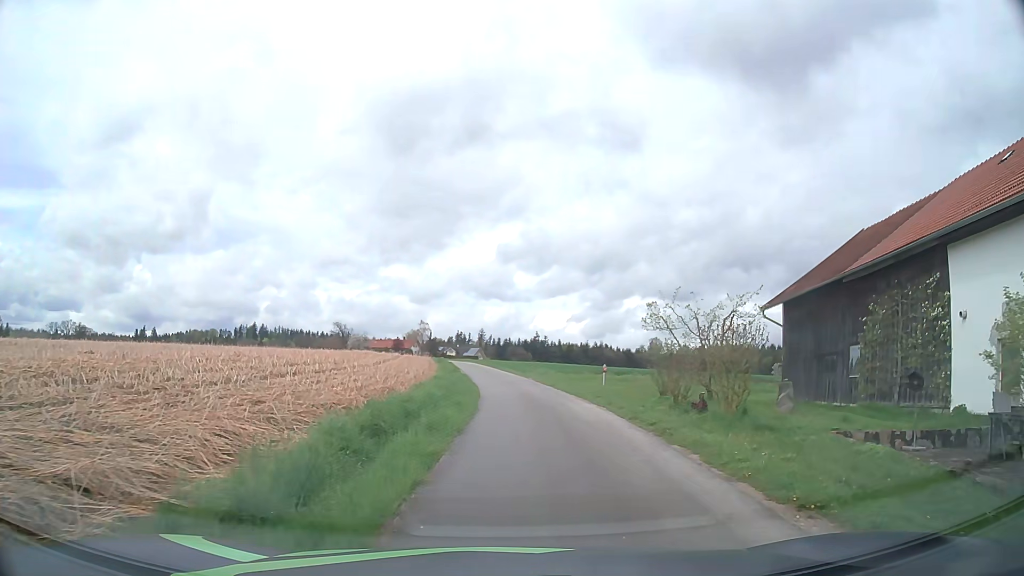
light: Day
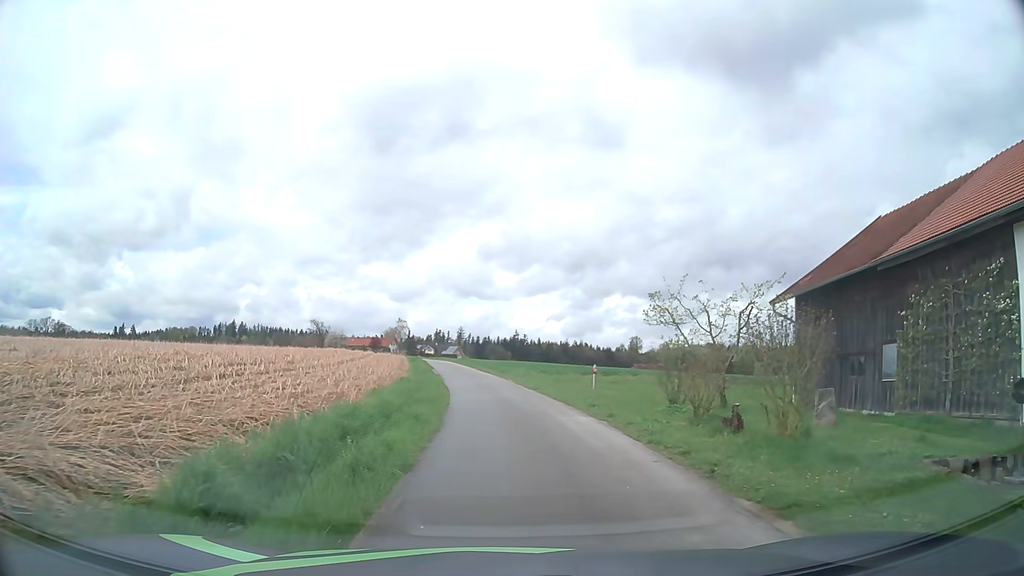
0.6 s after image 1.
(+0.1, +4.0) m; +2°
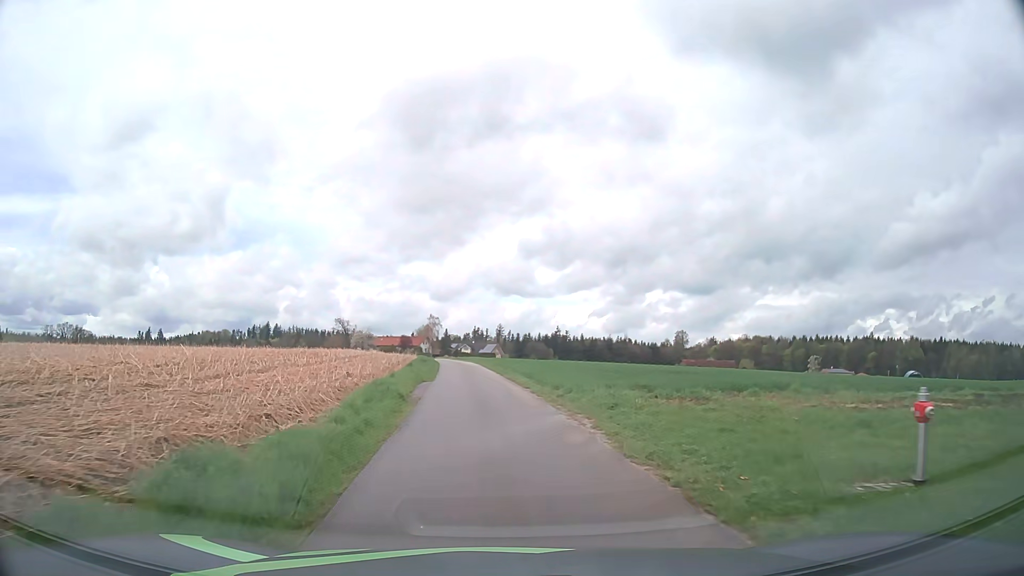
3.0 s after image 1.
(-0.3, +21.5) m; -3°
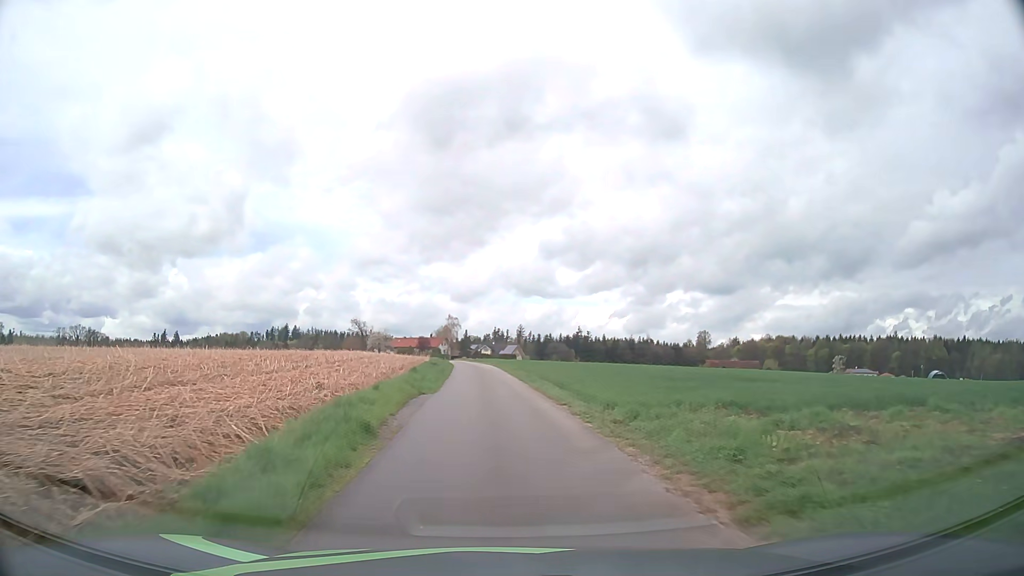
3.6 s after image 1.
(-0.1, +6.6) m; -2°
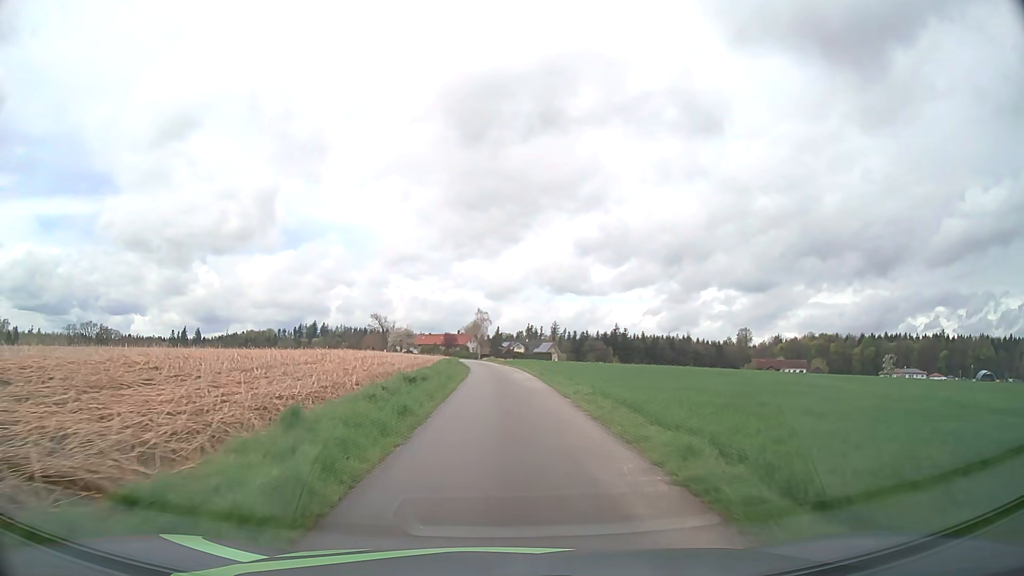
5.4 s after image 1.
(-0.6, +21.6) m; -3°
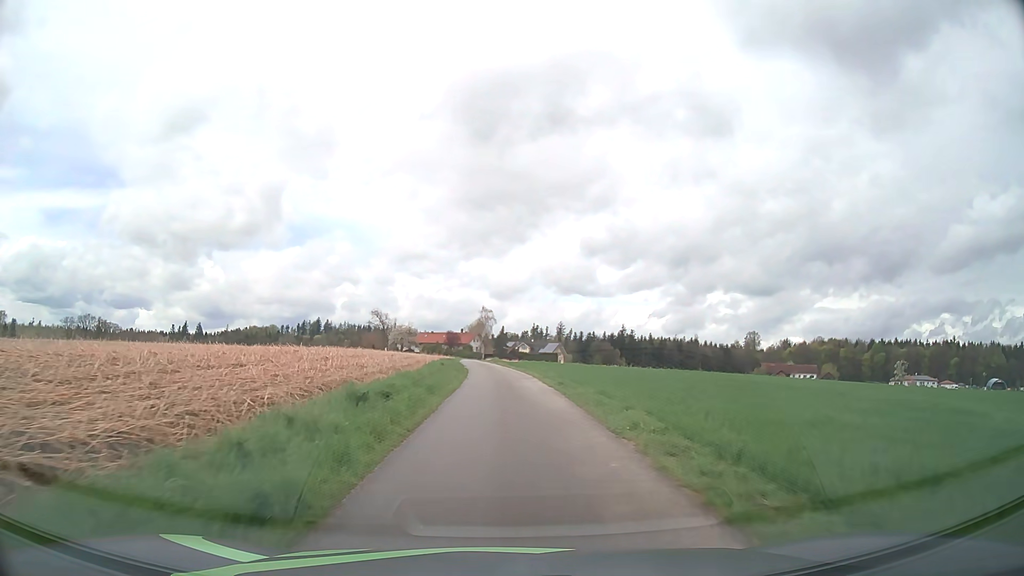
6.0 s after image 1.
(0.0, +7.6) m; 0°
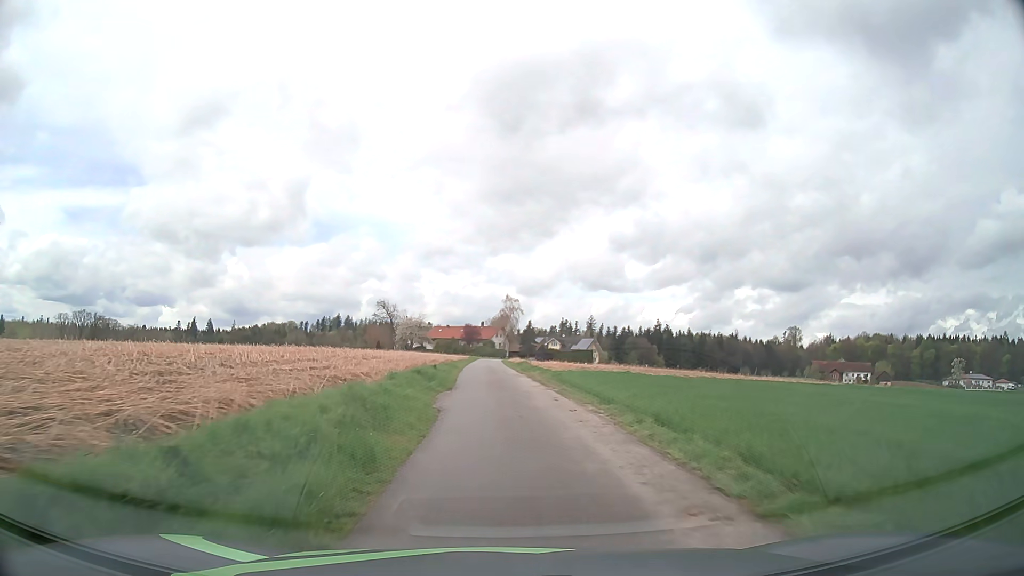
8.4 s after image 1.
(-0.5, +30.8) m; -2°
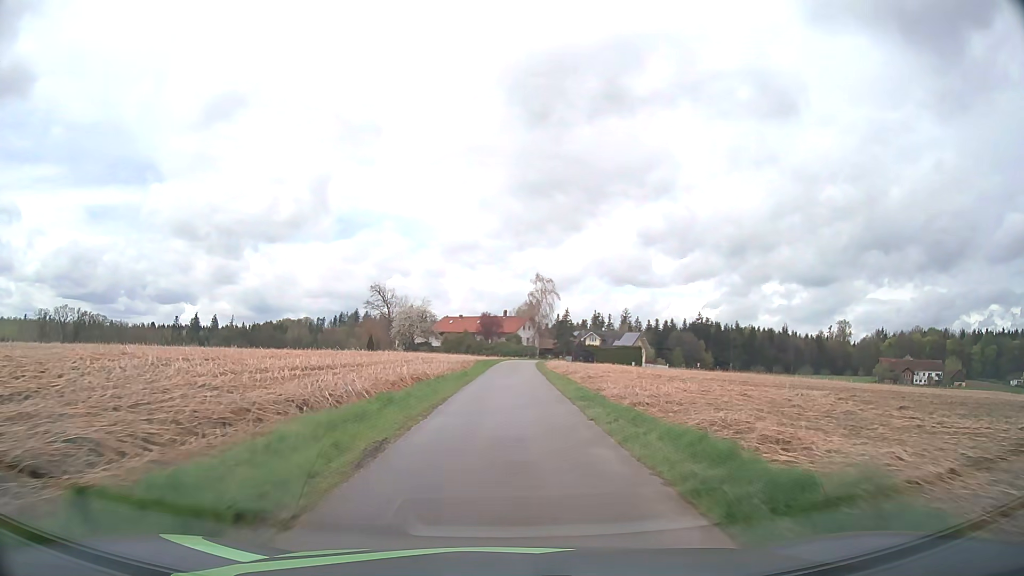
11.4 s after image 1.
(-0.9, +40.2) m; -2°
(0, +10) (0, +20) (0, +30) (+1, +40) (+1, +50) (+1, +60) (+2, +70) (+3, +80) (+3, +90) (+5, +100) m
